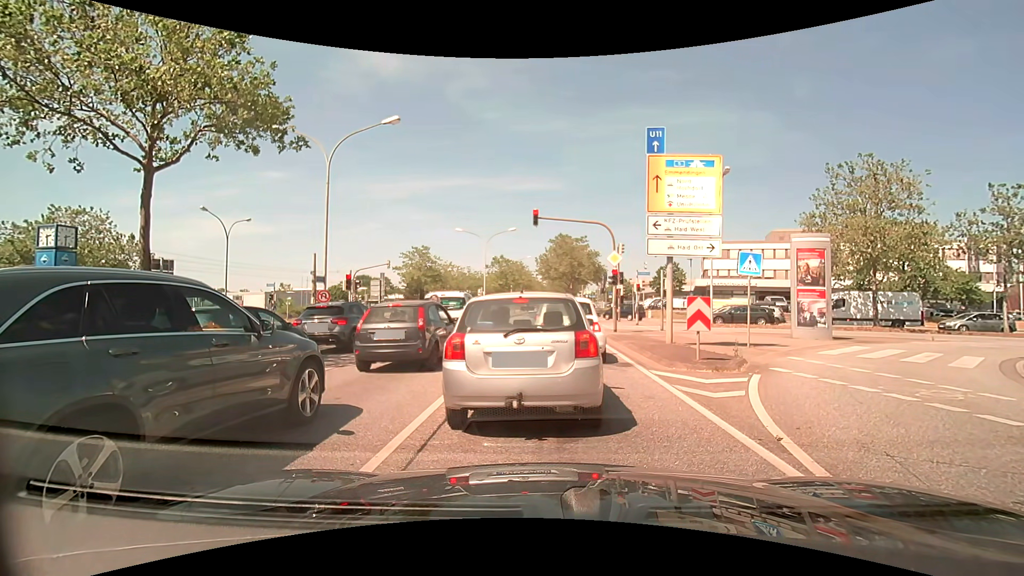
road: primary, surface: asphalt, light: Day
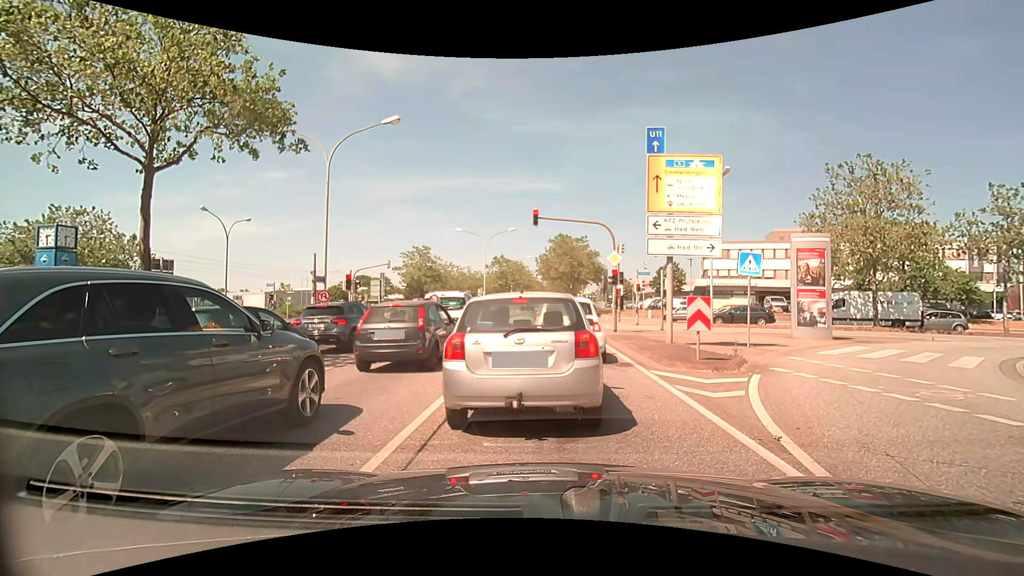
(0.0, 0.0) m; 0°
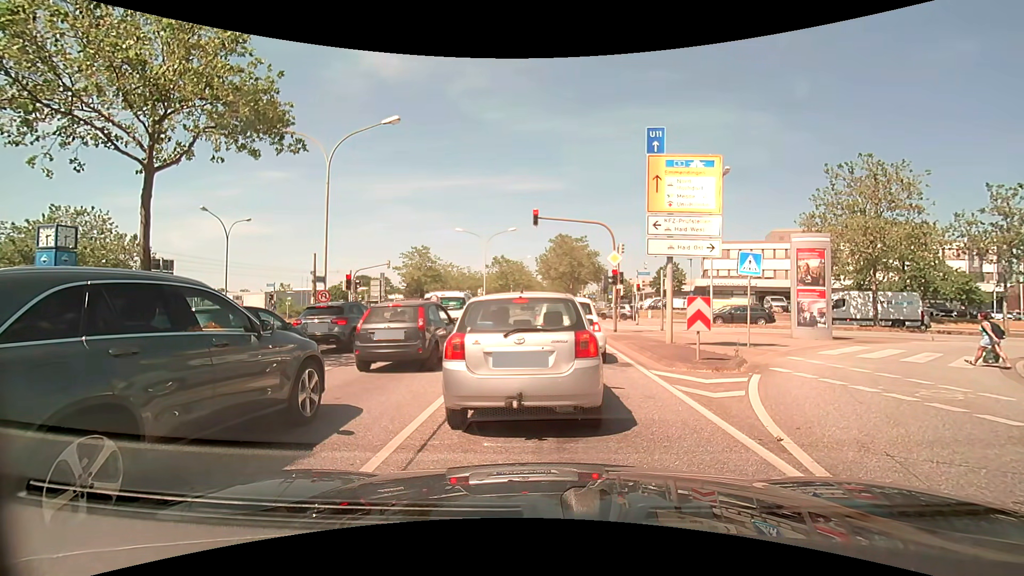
(0.0, 0.0) m; 0°
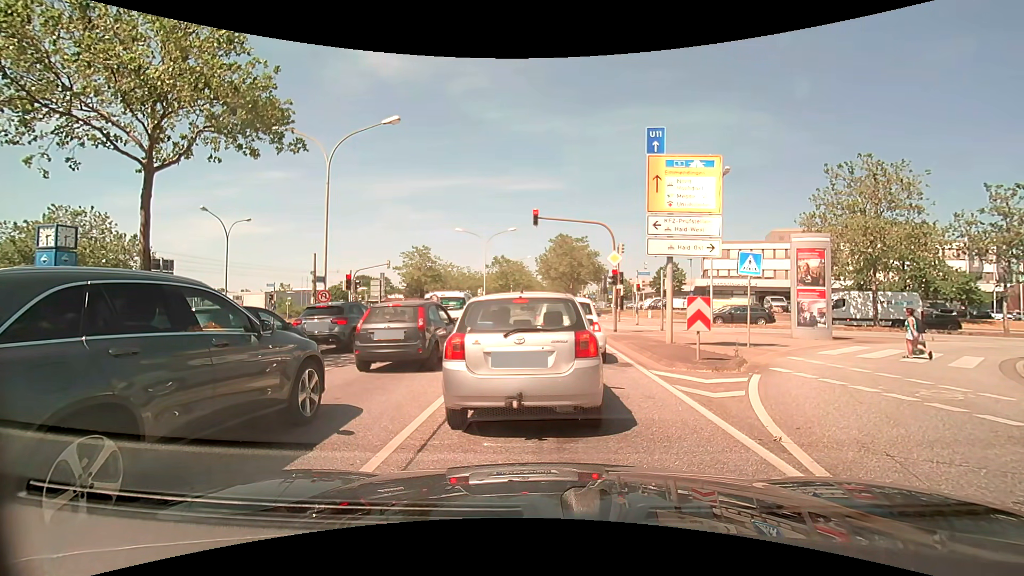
(0.0, 0.0) m; 0°
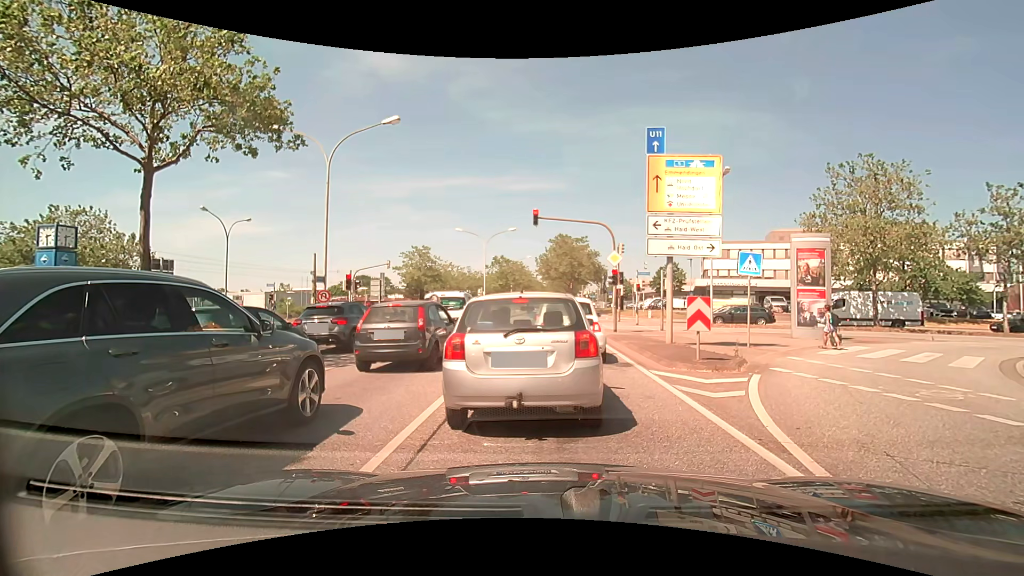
(0.0, 0.0) m; 0°
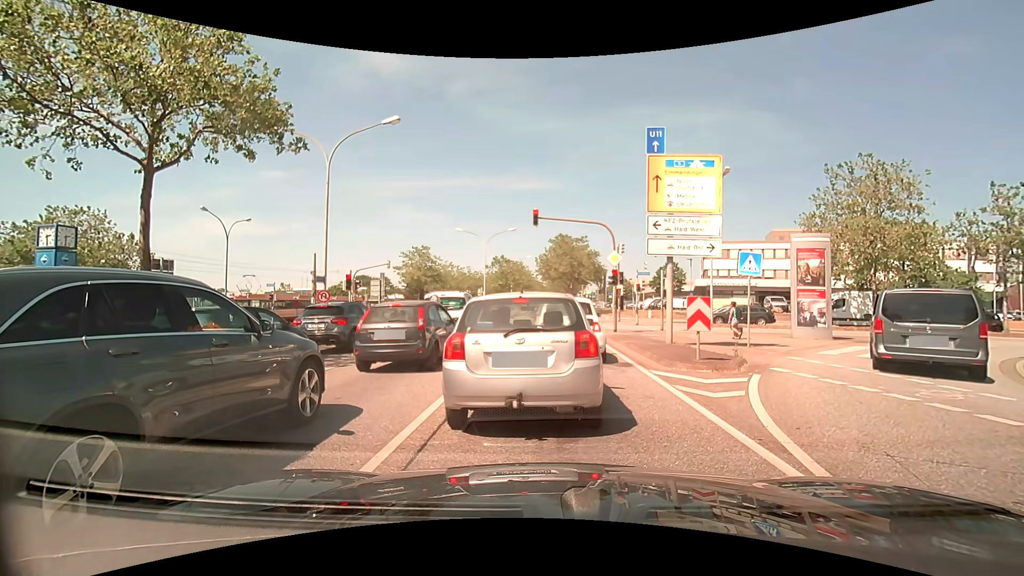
(0.0, 0.0) m; 0°
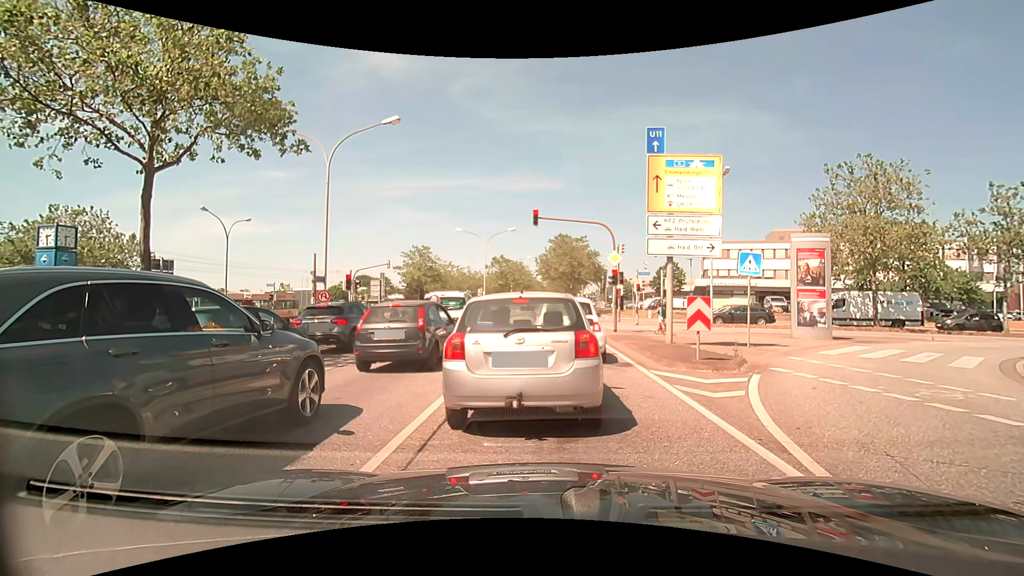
(0.0, 0.0) m; 0°
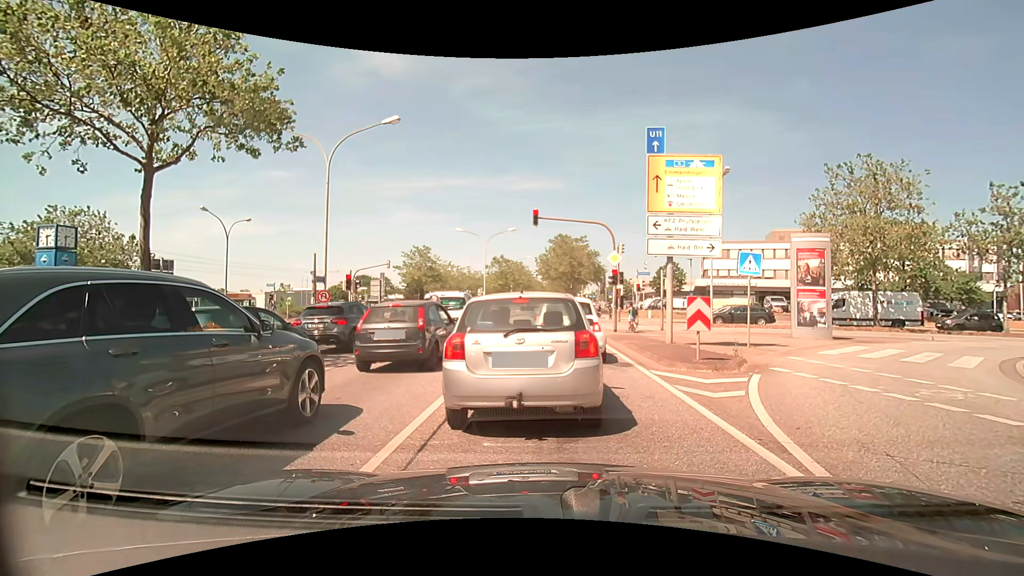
(0.0, 0.0) m; 0°
(0, +10) (0, +20) (+1, +30) (+1, +40) (+1, +50) (+1, +60) (+1, +70) (+2, +80) (+2, +90) (+2, +100) m
